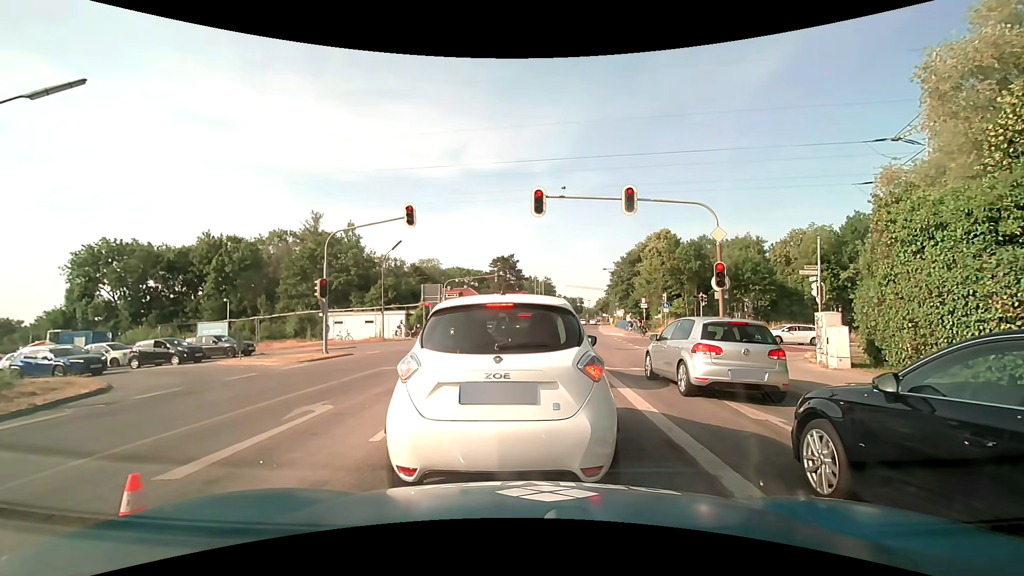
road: secondary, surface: asphalt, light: Day
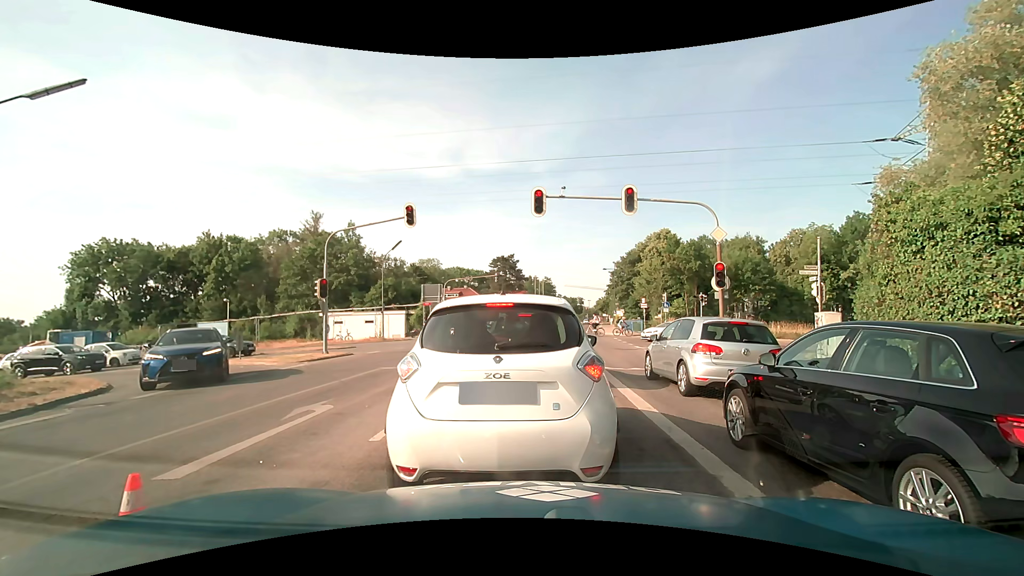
(0.0, 0.0) m; 0°
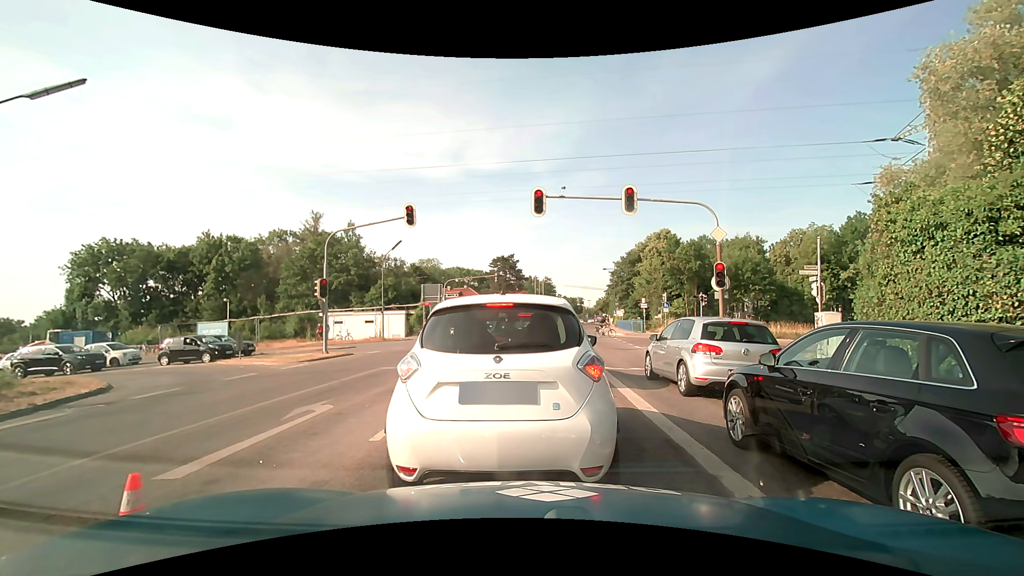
(0.0, 0.0) m; 0°
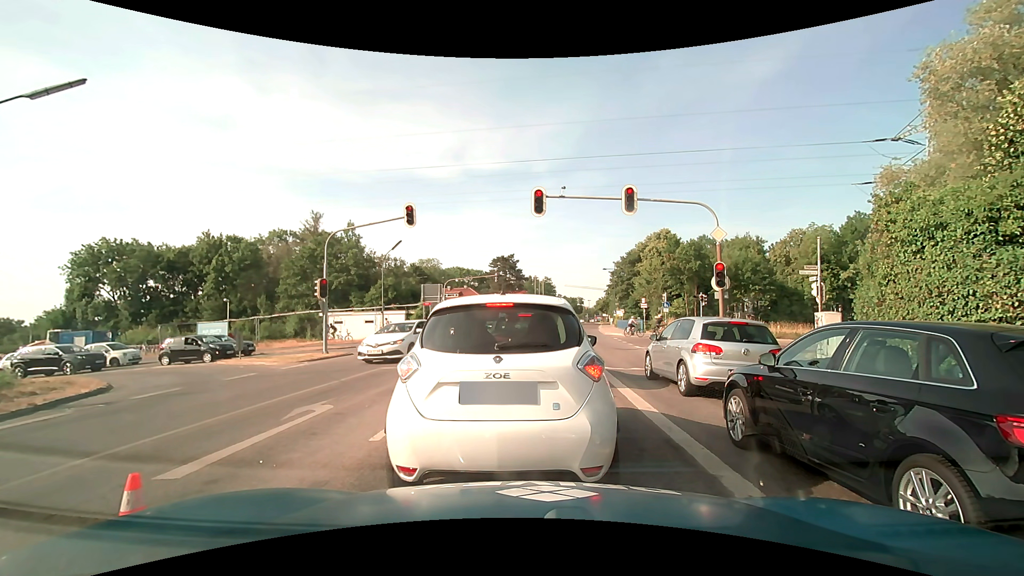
(0.0, 0.0) m; 0°
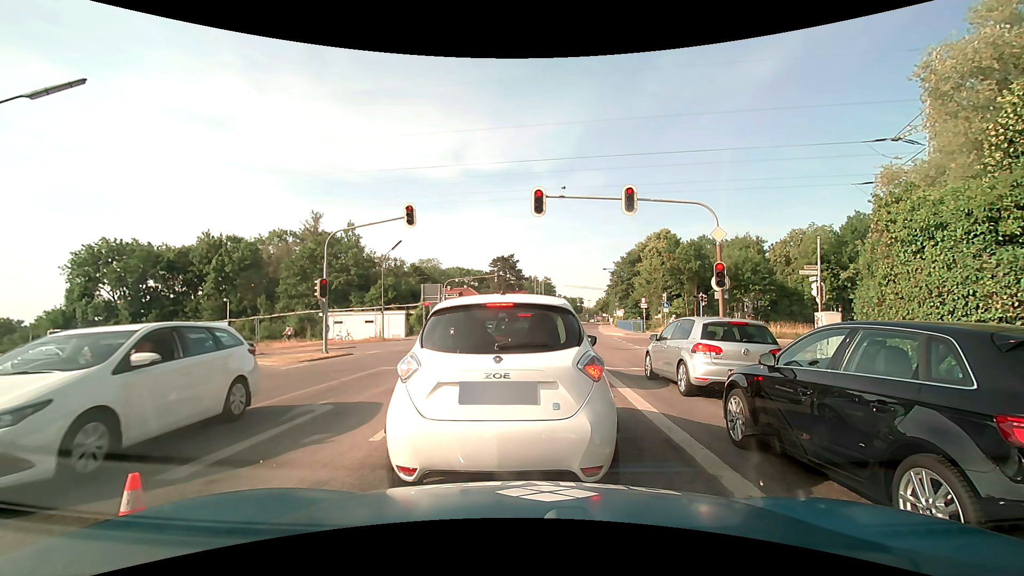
(0.0, 0.0) m; 0°
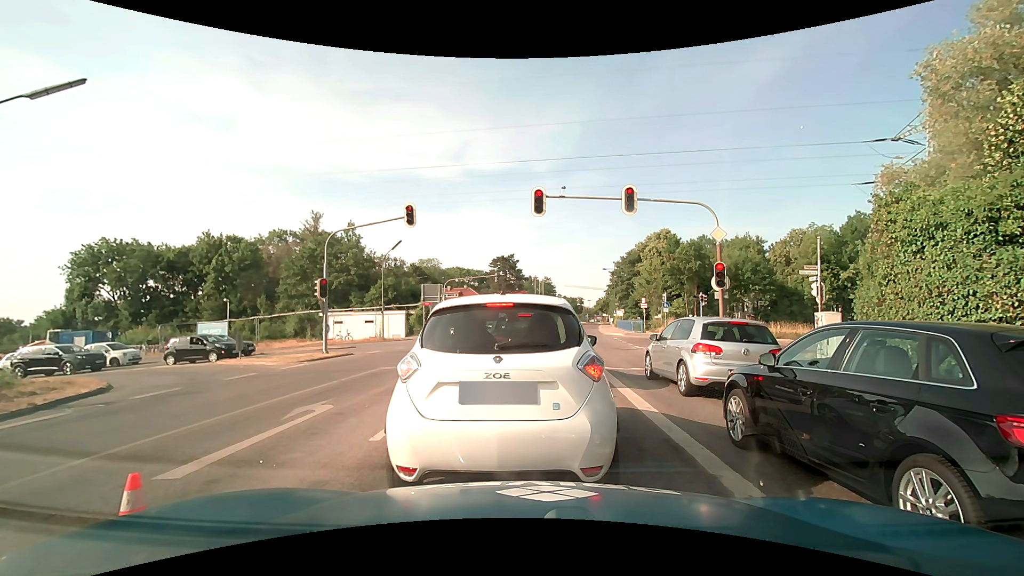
(0.0, 0.0) m; 0°
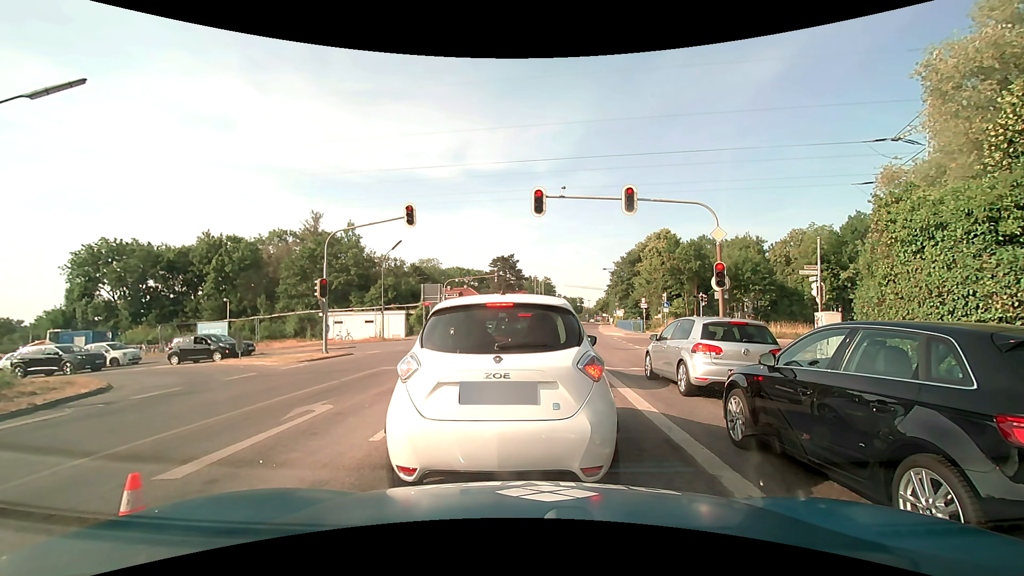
(0.0, 0.0) m; 0°
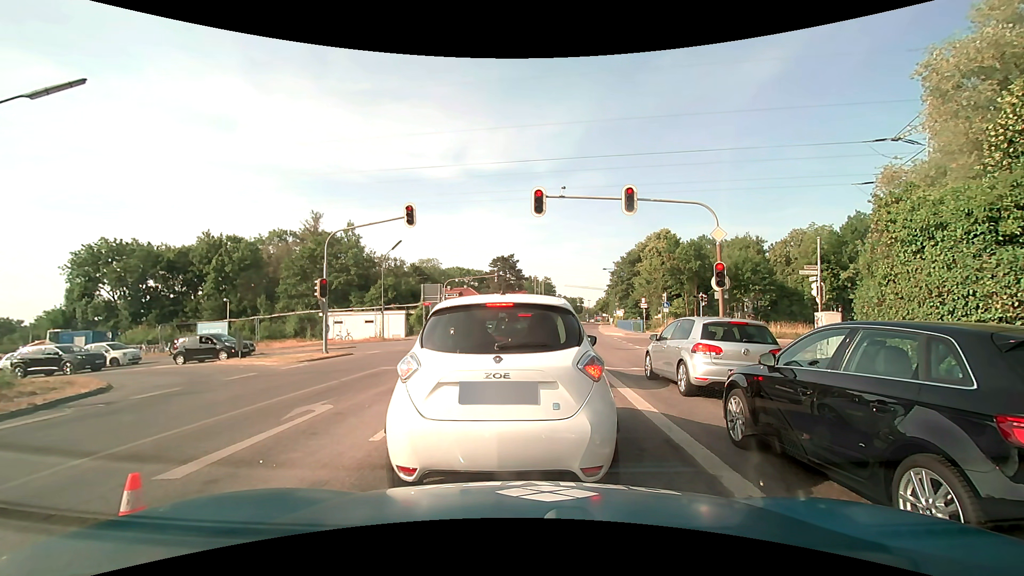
(0.0, 0.0) m; 0°
